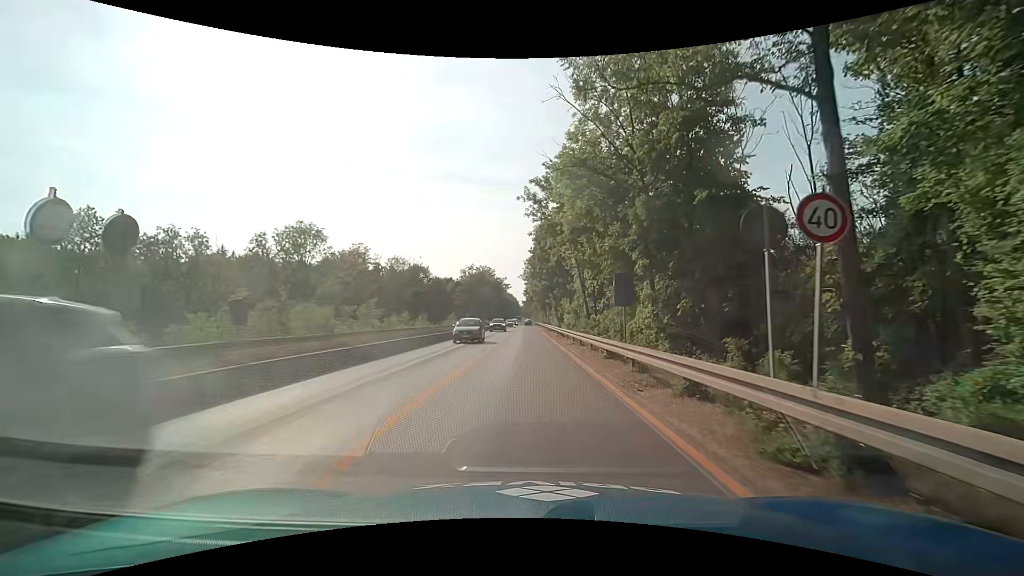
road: trunk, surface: asphalt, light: Day
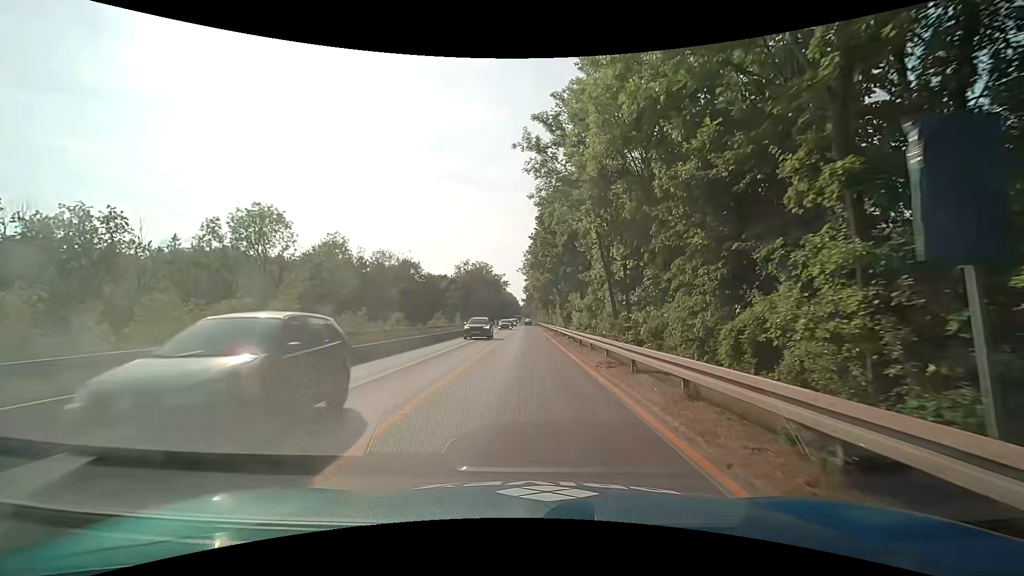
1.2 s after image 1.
(+0.1, +12.1) m; +1°
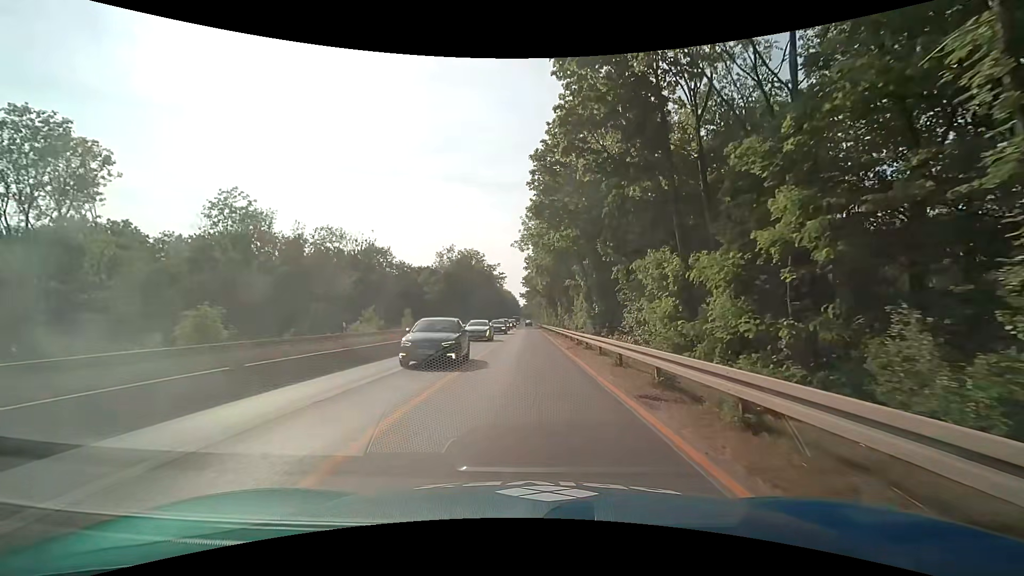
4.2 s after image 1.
(-0.2, +30.3) m; -1°
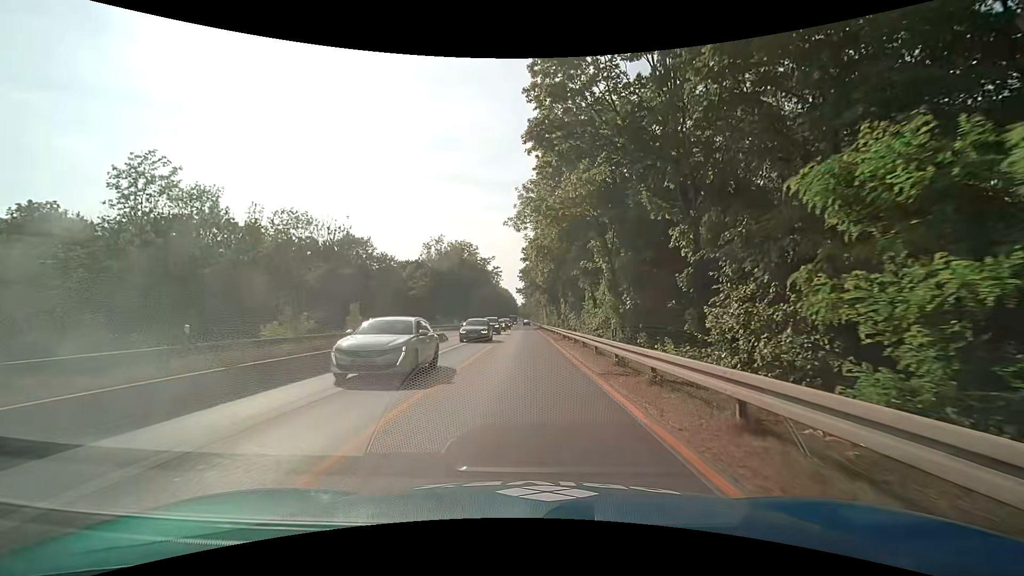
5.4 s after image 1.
(+0.1, +12.1) m; +1°
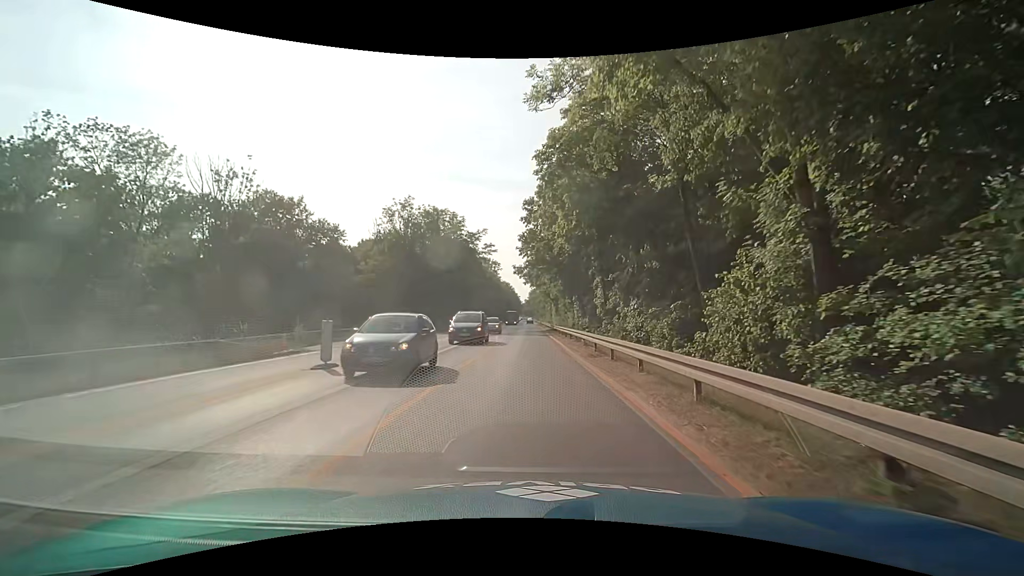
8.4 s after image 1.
(-0.3, +30.4) m; 0°
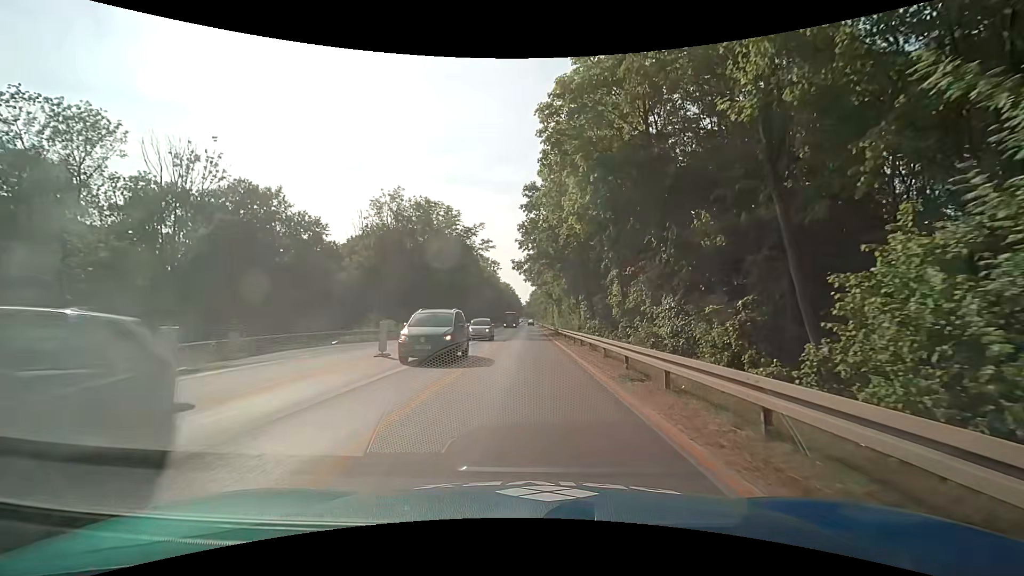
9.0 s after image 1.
(0.0, +6.1) m; 0°
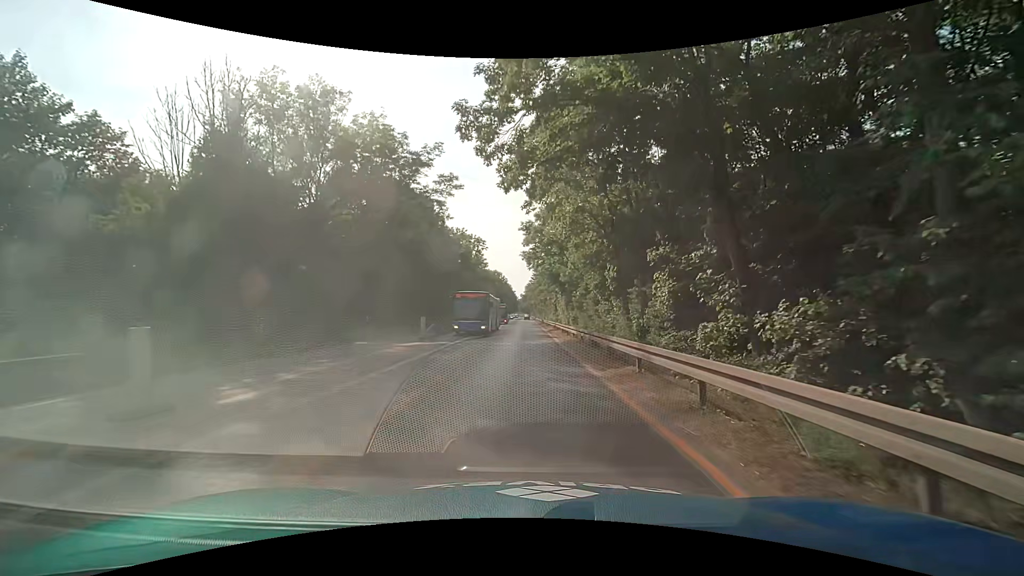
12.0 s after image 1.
(+0.1, +30.4) m; 0°
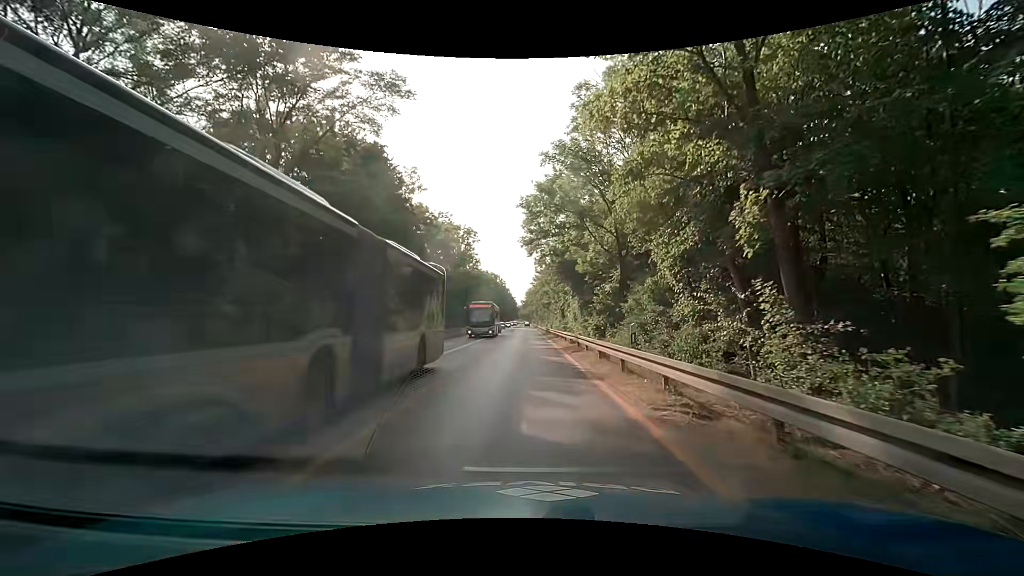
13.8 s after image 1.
(0.0, +18.3) m; 0°
(0, +10) (0, +20) (0, +30) (0, +40) (0, +50) (0, +60) (0, +70) (0, +80) (0, +90) (0, +100) m
